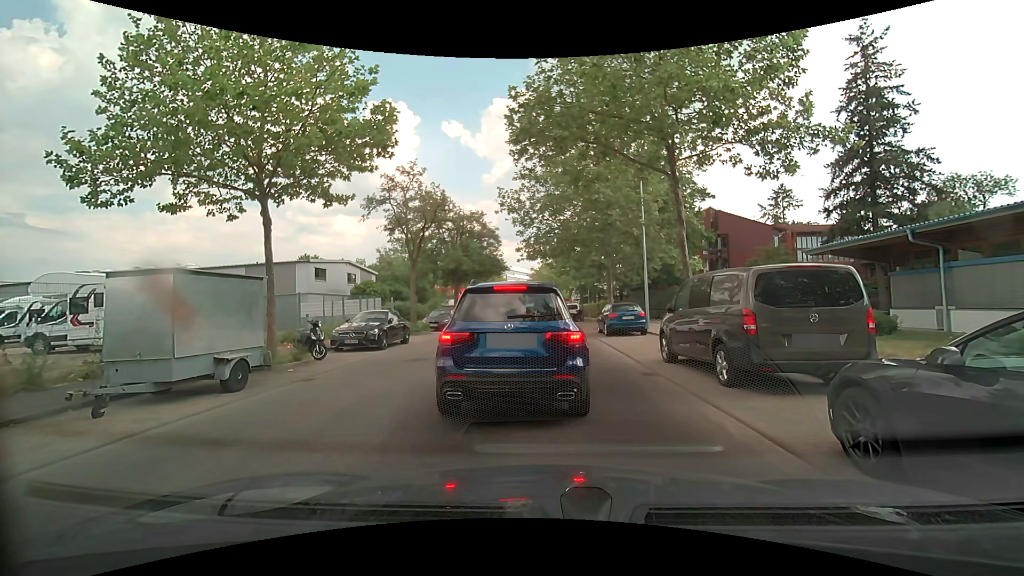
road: unclassified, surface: asphalt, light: Day
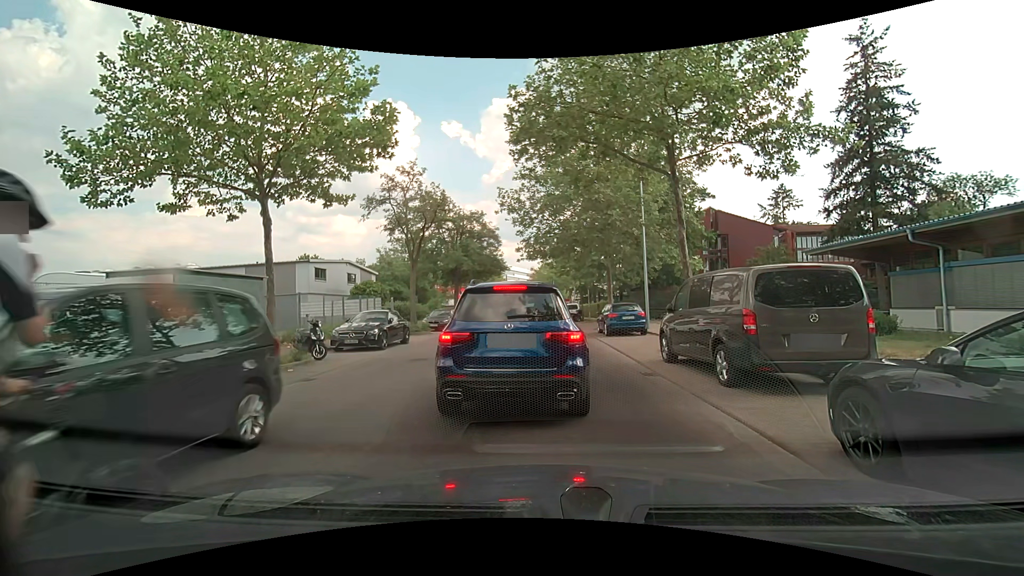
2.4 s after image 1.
(0.0, 0.0) m; 0°
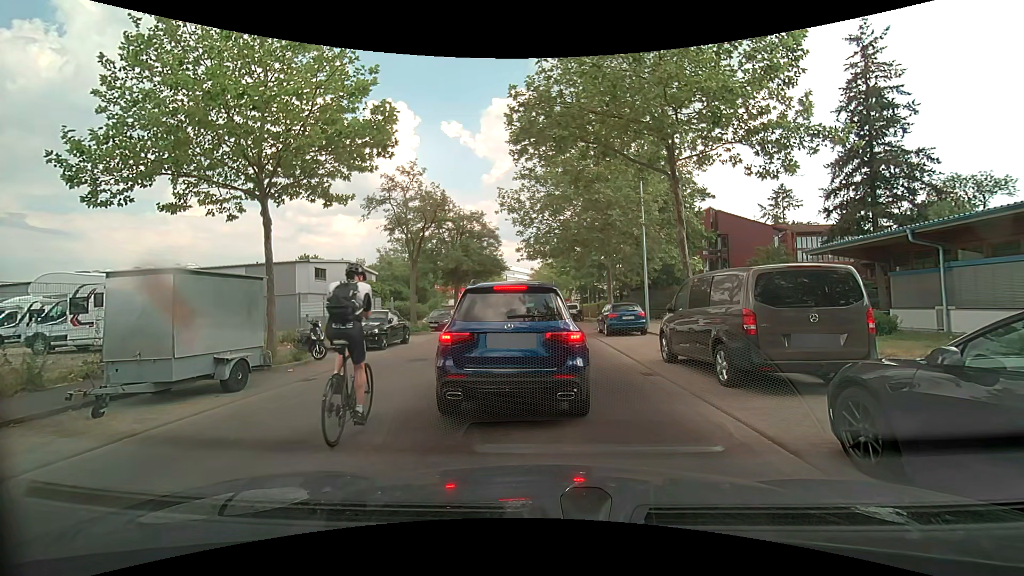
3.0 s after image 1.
(0.0, 0.0) m; 0°
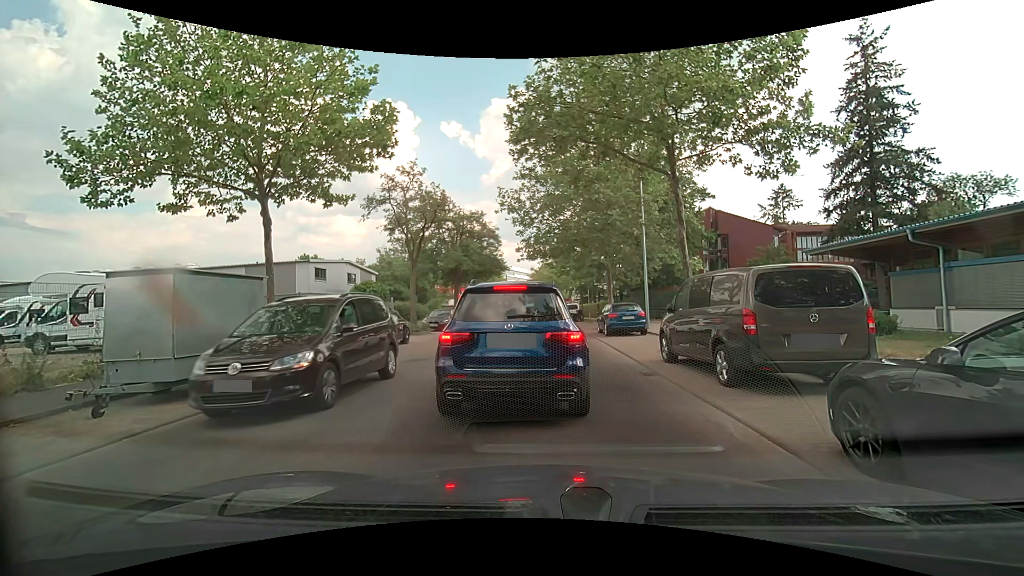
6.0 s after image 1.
(0.0, 0.0) m; 0°
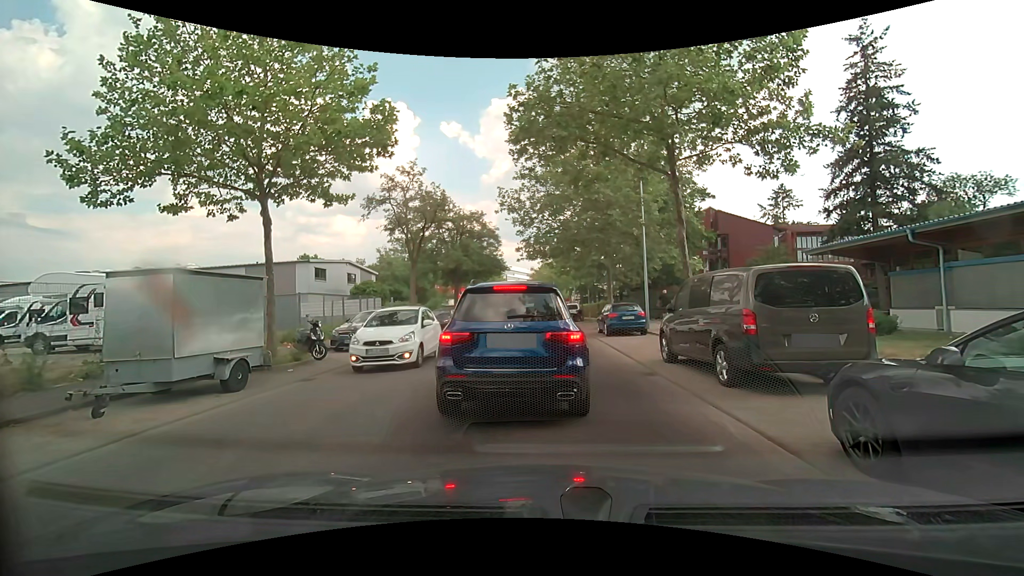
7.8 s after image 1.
(0.0, 0.0) m; 0°
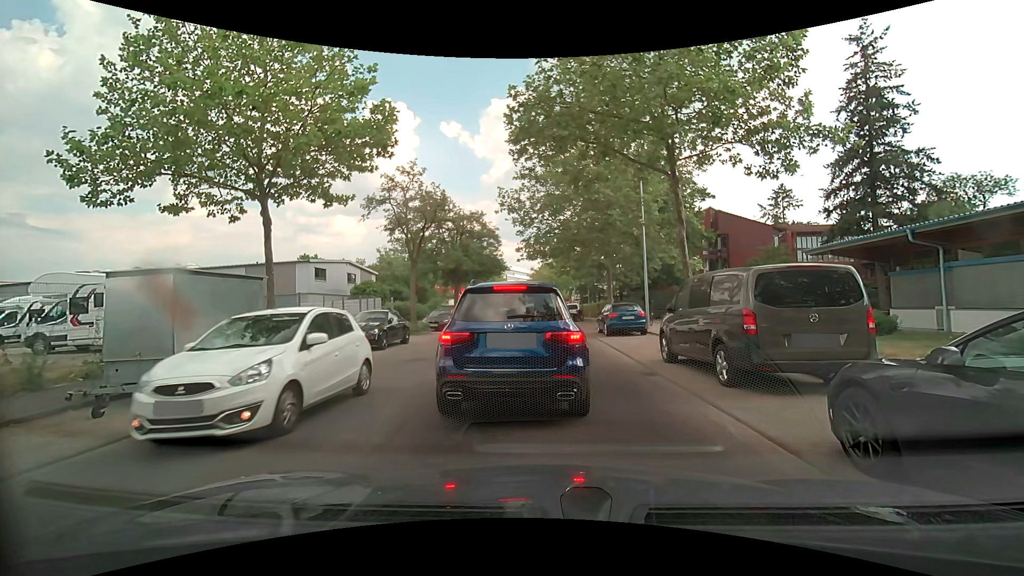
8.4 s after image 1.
(0.0, 0.0) m; 0°
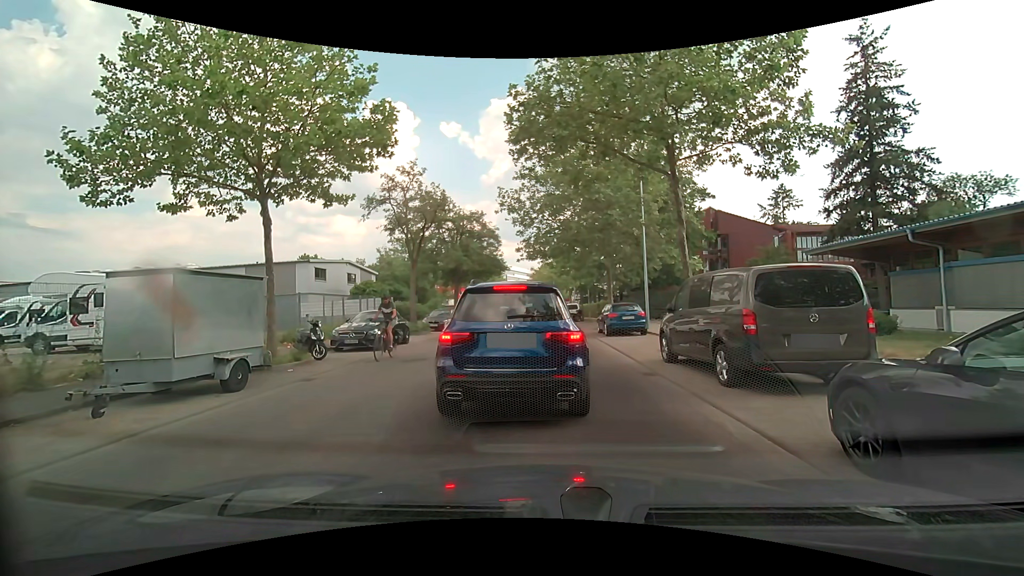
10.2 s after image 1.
(0.0, 0.0) m; 0°
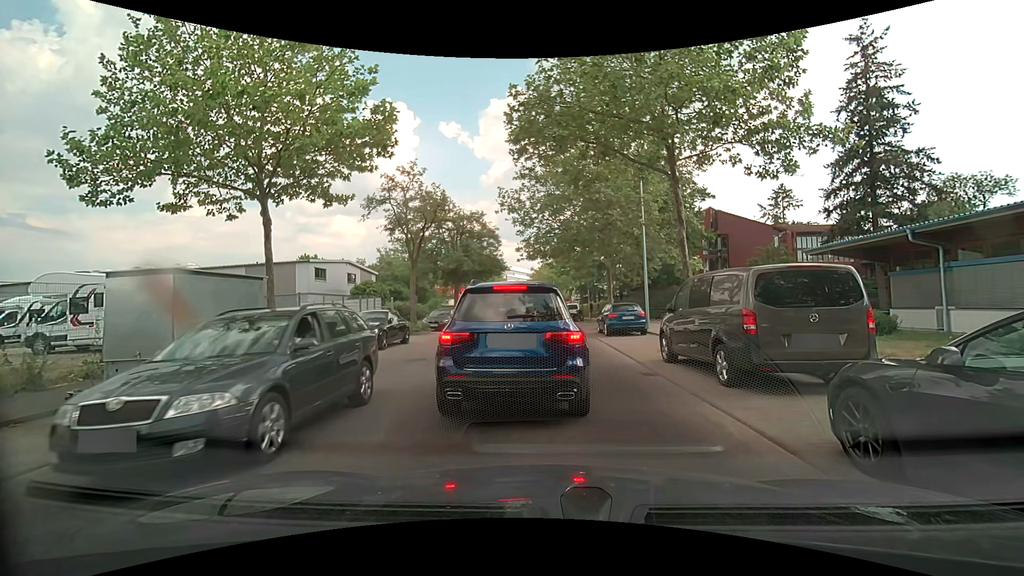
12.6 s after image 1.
(0.0, 0.0) m; 0°
